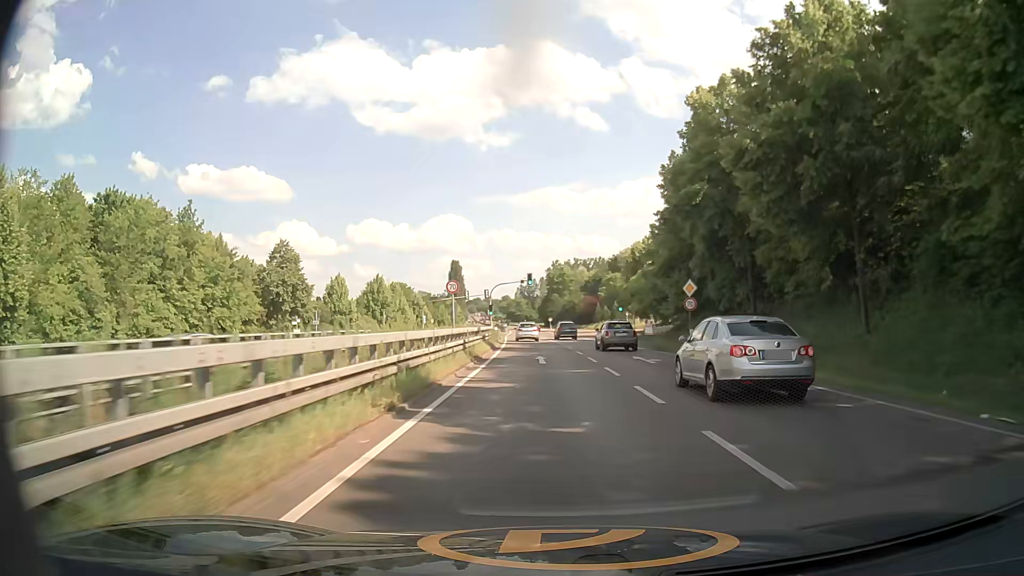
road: primary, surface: asphalt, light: Day
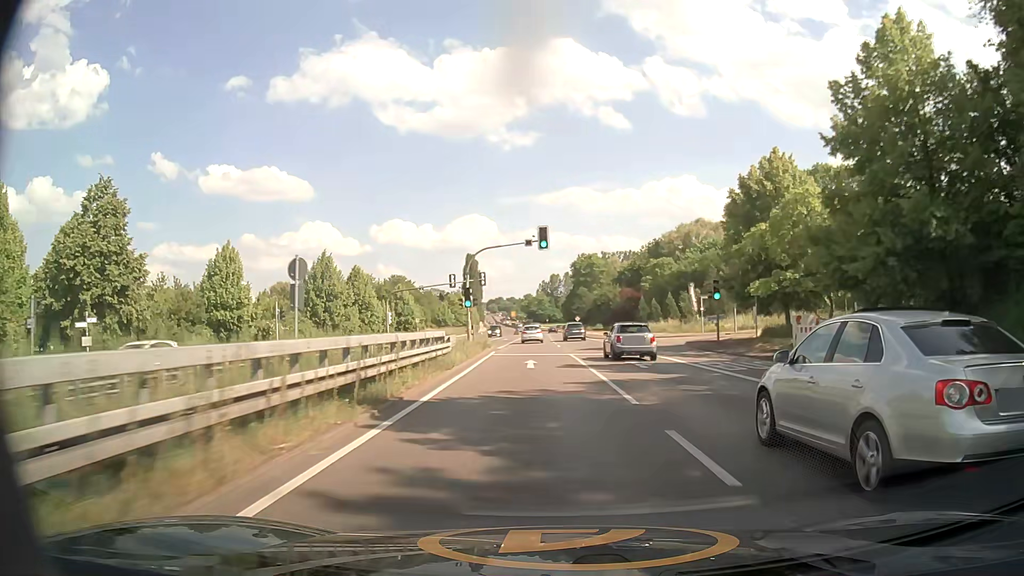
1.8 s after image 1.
(-0.5, +35.3) m; -2°
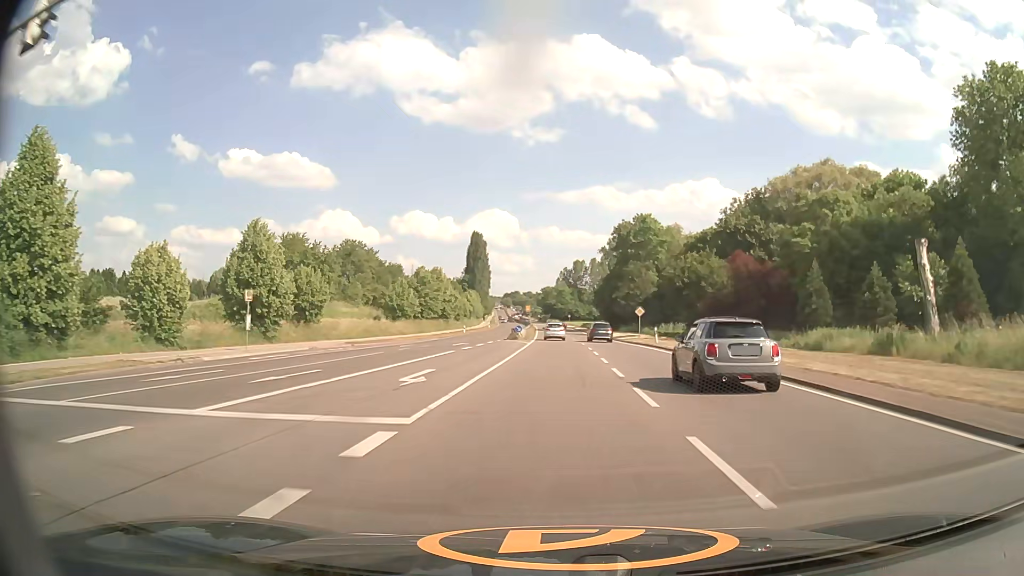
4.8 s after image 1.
(-1.7, +61.3) m; -2°
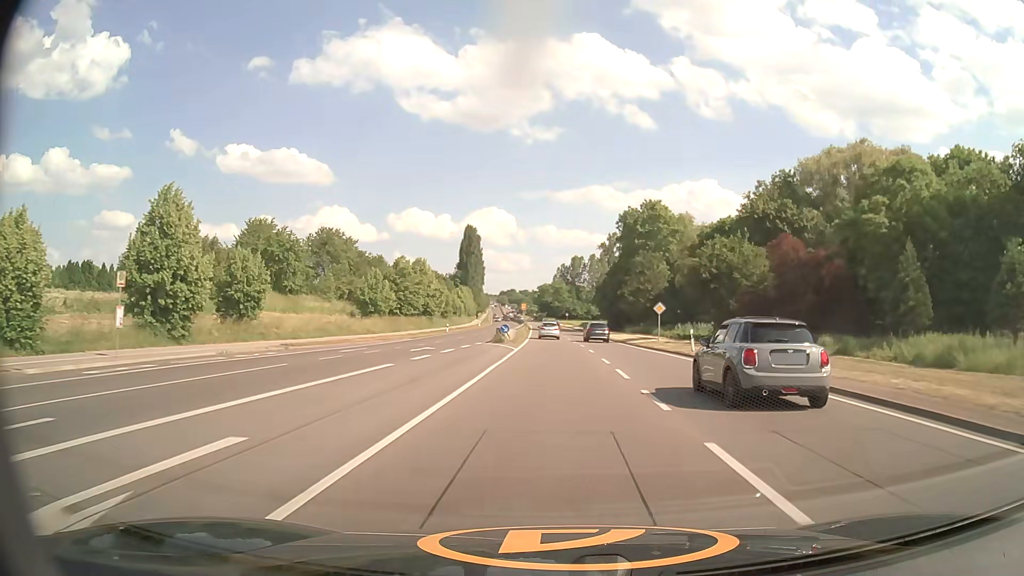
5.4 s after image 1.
(0.0, +12.4) m; 0°
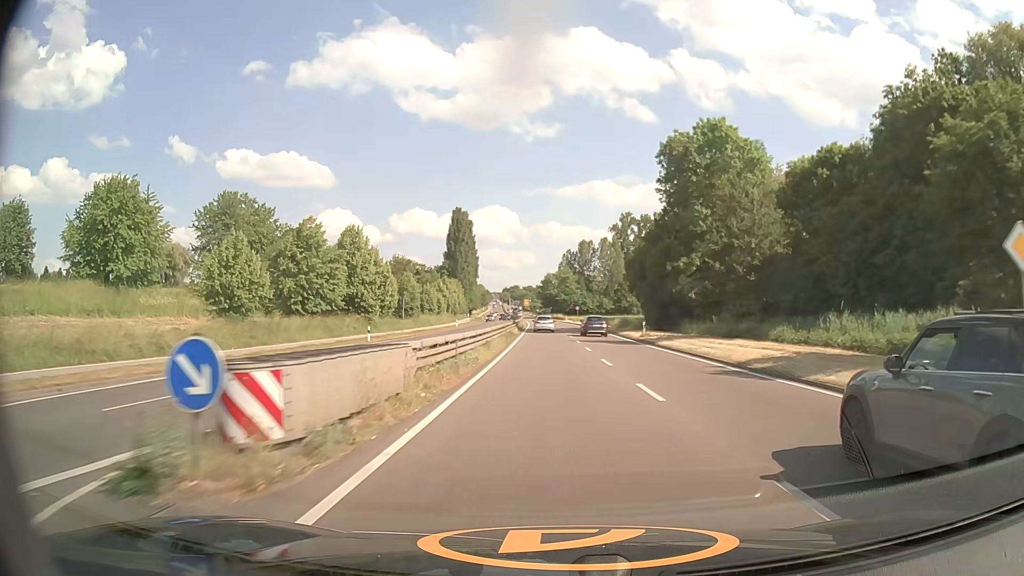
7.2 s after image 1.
(+0.1, +37.6) m; 0°
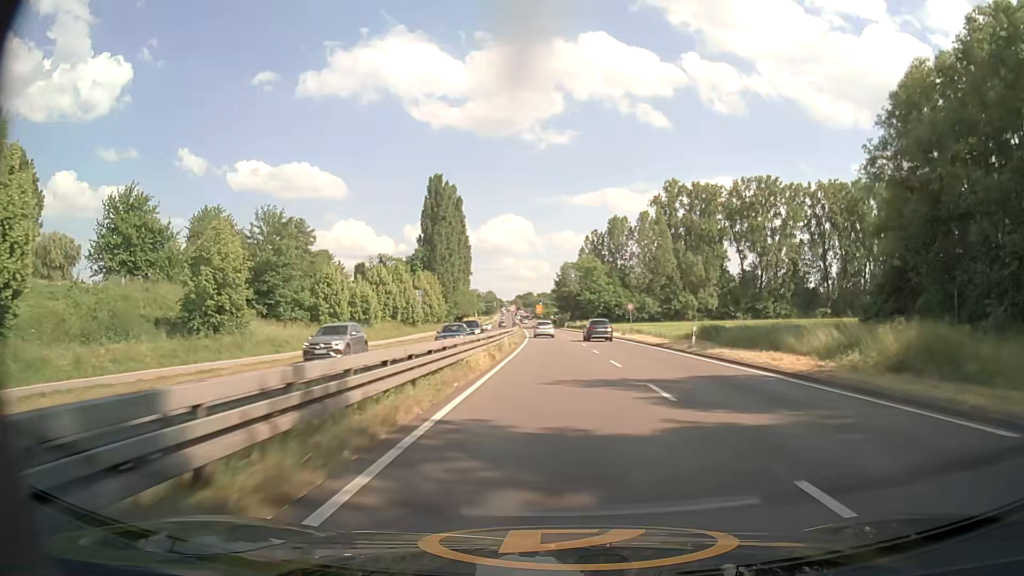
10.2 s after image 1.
(-1.0, +62.5) m; -1°
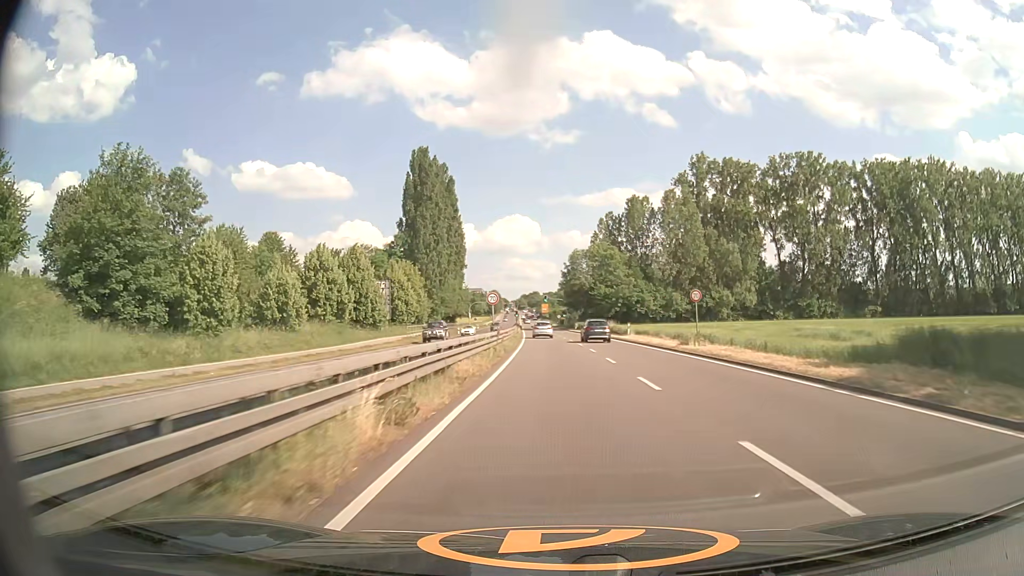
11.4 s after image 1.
(-0.1, +24.8) m; -1°
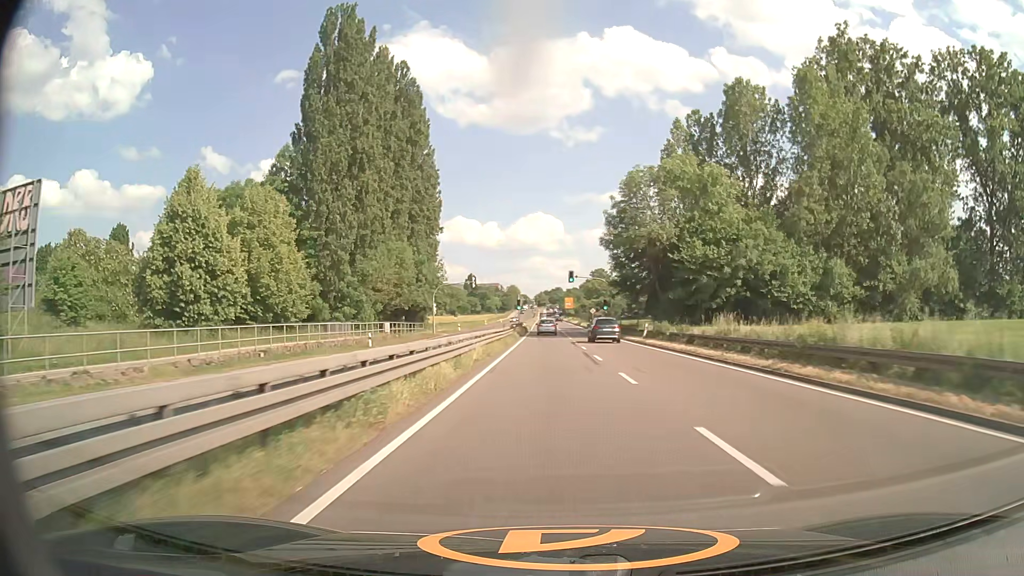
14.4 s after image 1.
(-0.8, +61.5) m; -2°
(0, +10) (0, +20) (0, +30) (0, +40) (0, +50) (-1, +60) (-1, +70) (-1, +80) (-1, +90) (-1, +100) m
